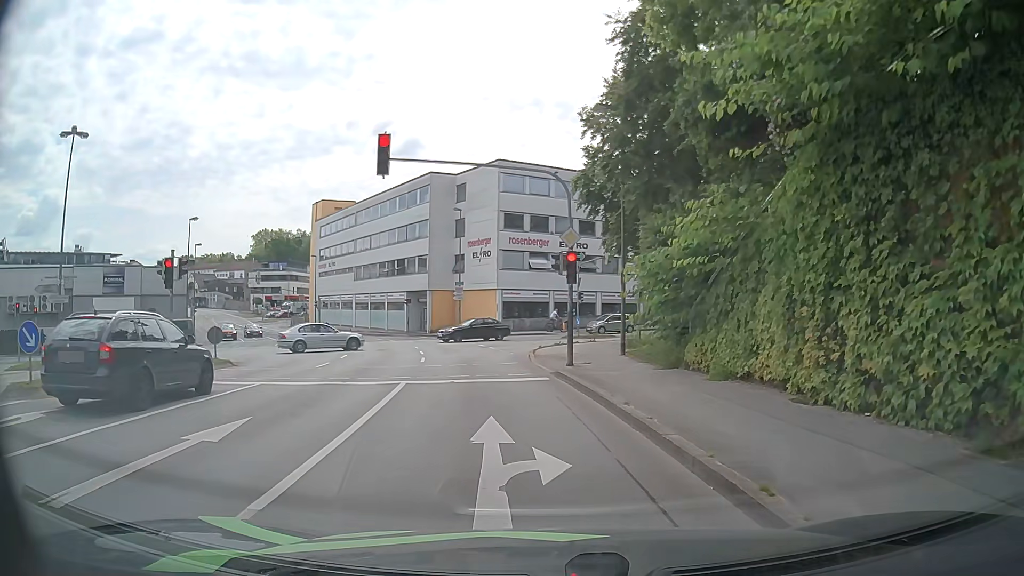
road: tertiary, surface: asphalt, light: Day
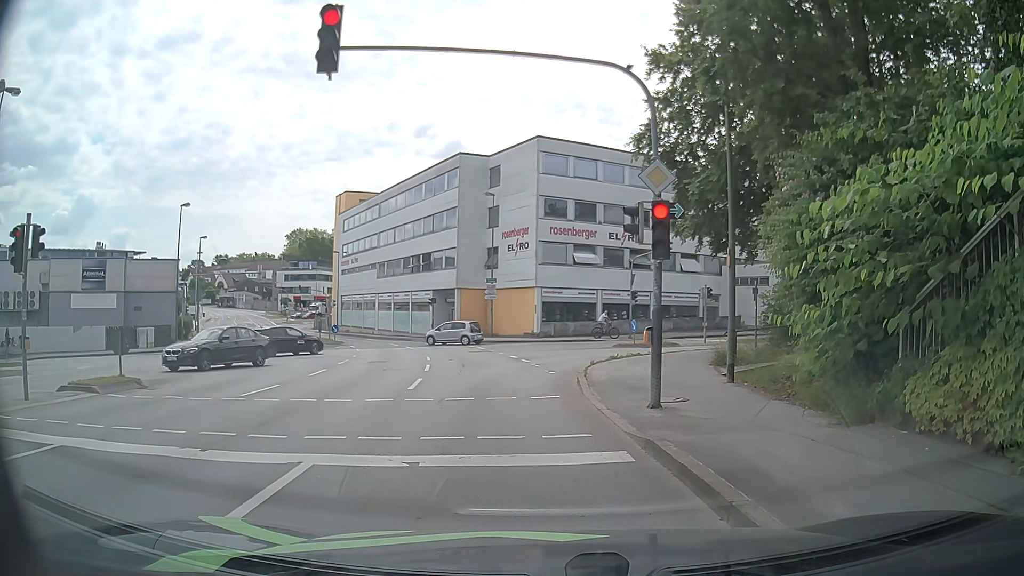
(-0.2, +7.7) m; -2°
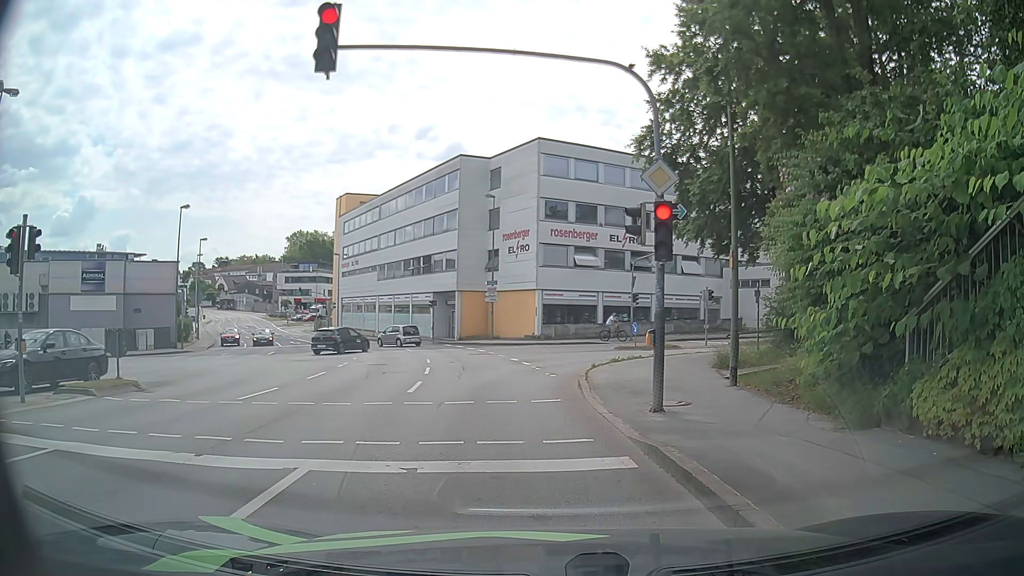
(0.0, +0.2) m; 0°
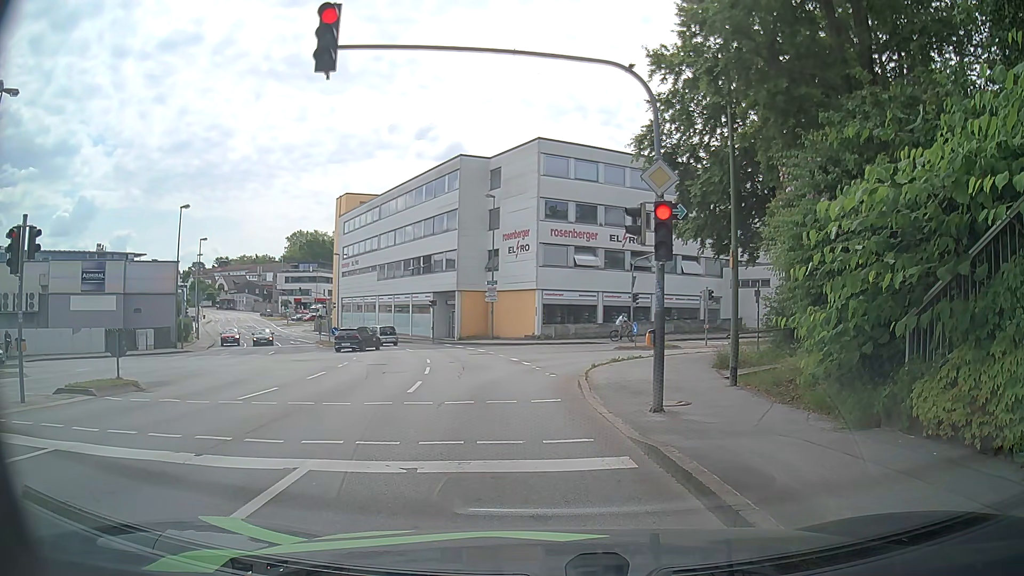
(0.0, 0.0) m; 0°
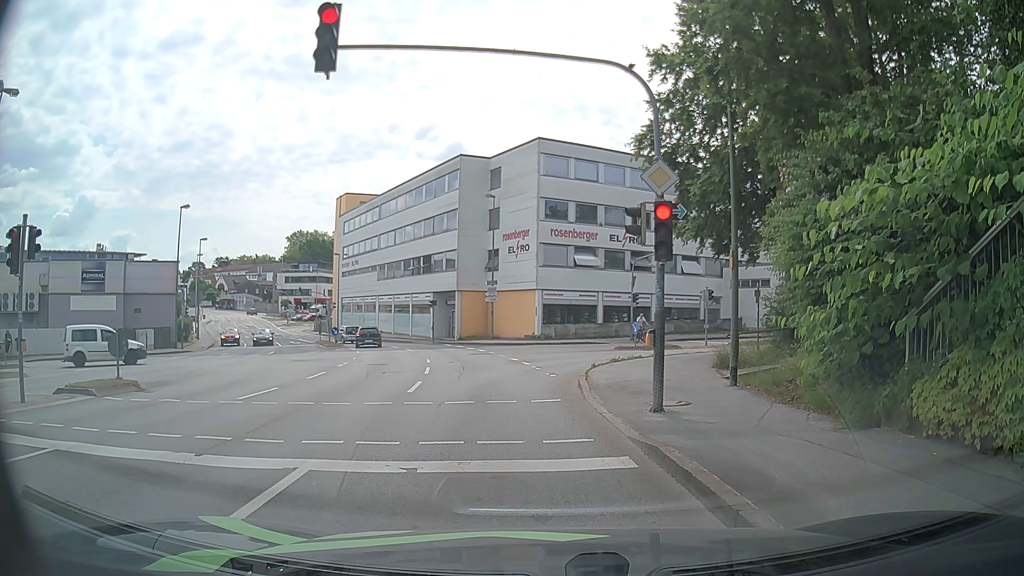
(0.0, 0.0) m; 0°
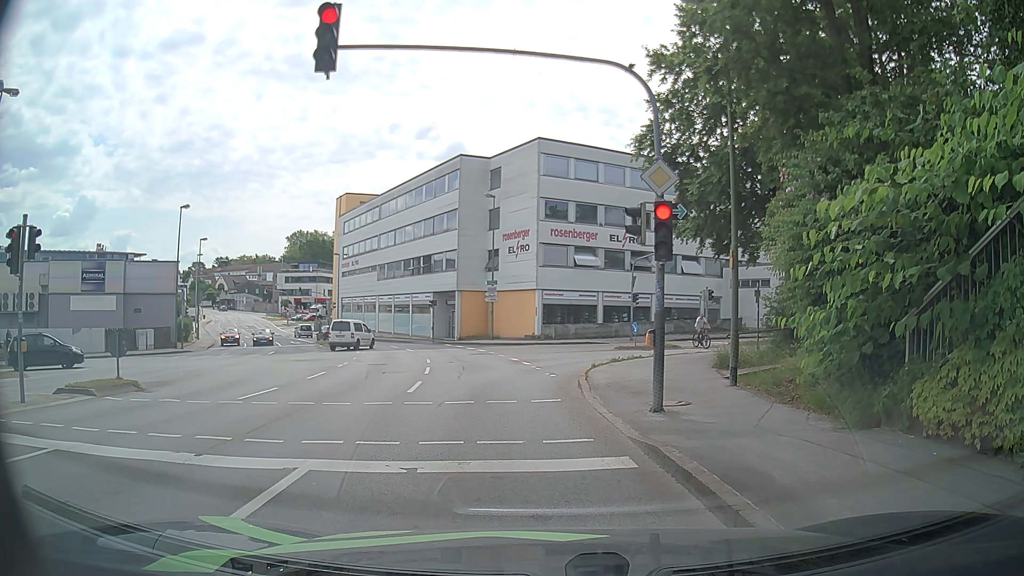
(0.0, 0.0) m; 0°
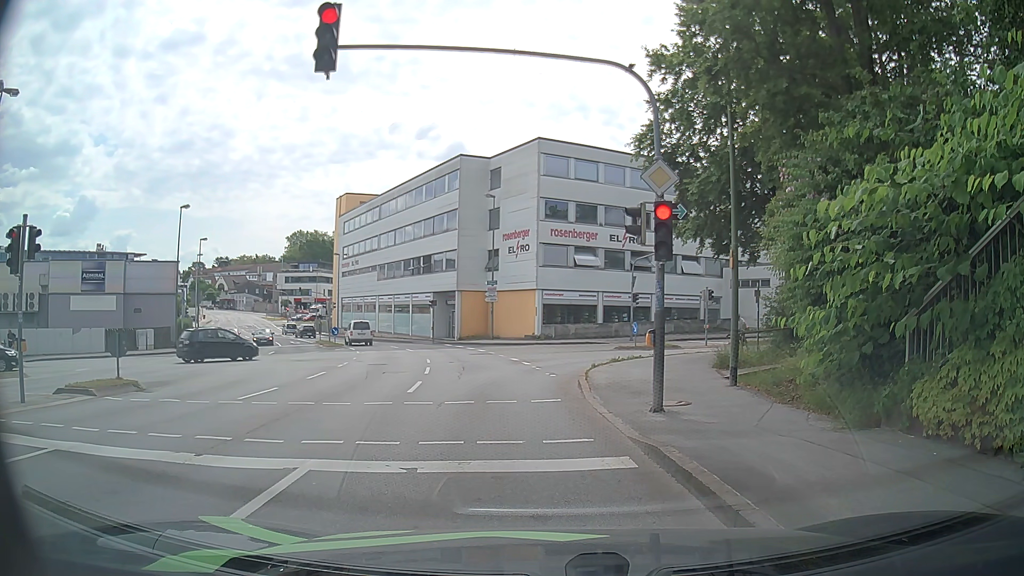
(0.0, 0.0) m; 0°
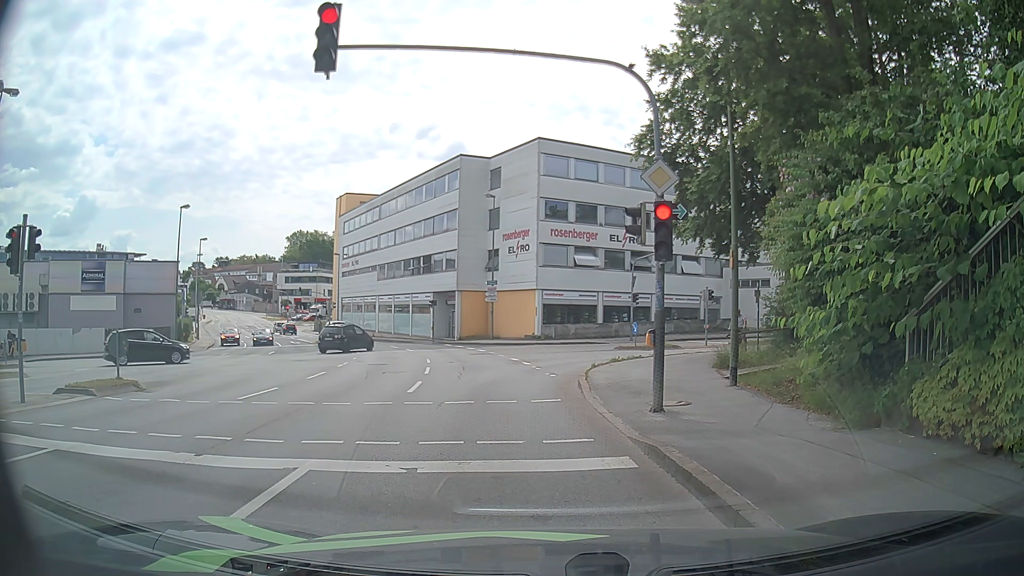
(0.0, 0.0) m; 0°
(-1, +10) (-2, +20) (-3, +30) (-6, +39) (-10, +49) (-15, +57) (-20, +66) (-25, +74) (-31, +83) (-36, +91) m
